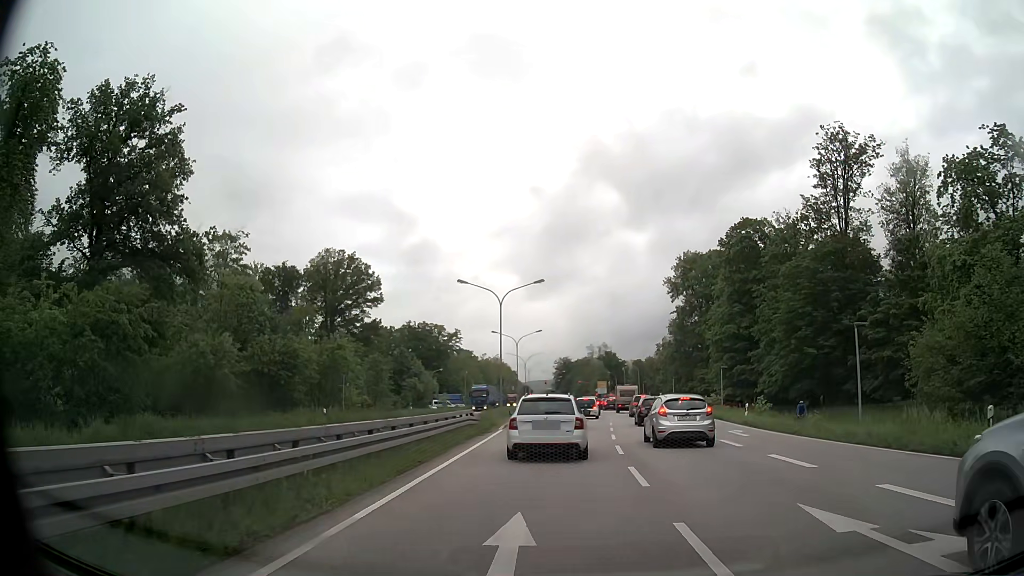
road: primary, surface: asphalt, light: Day
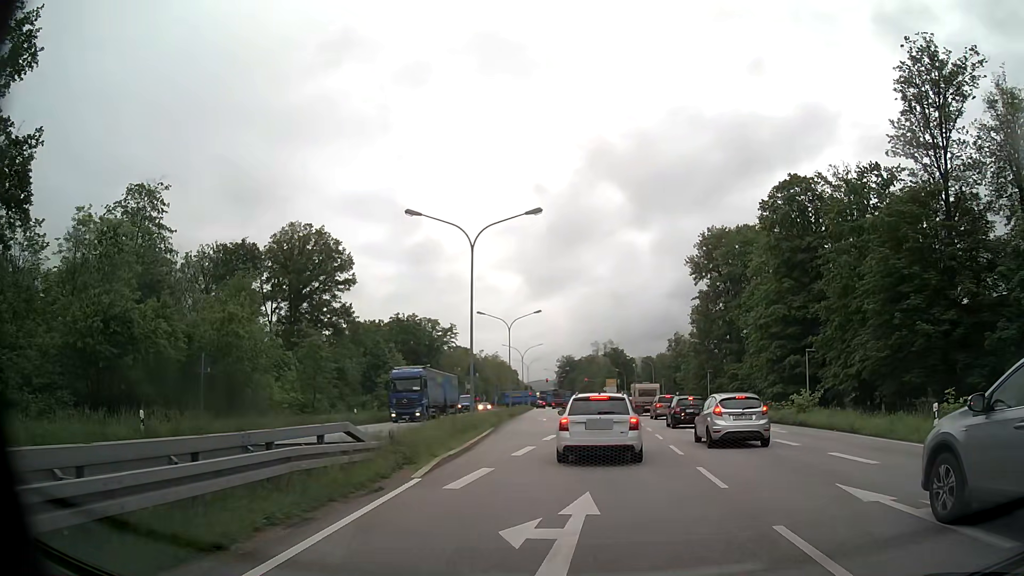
(0.0, +18.6) m; 0°
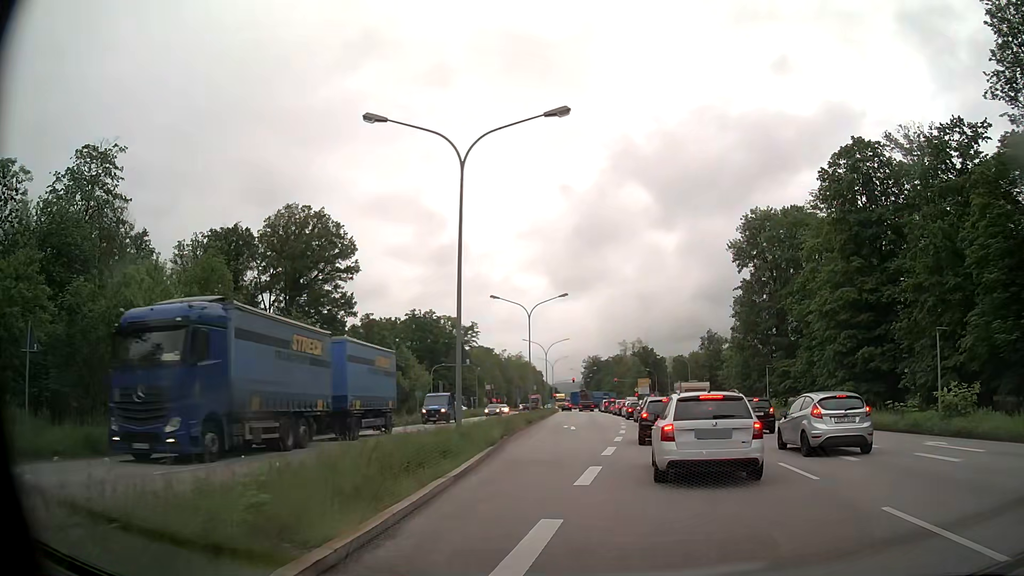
(-0.3, +11.5) m; -2°
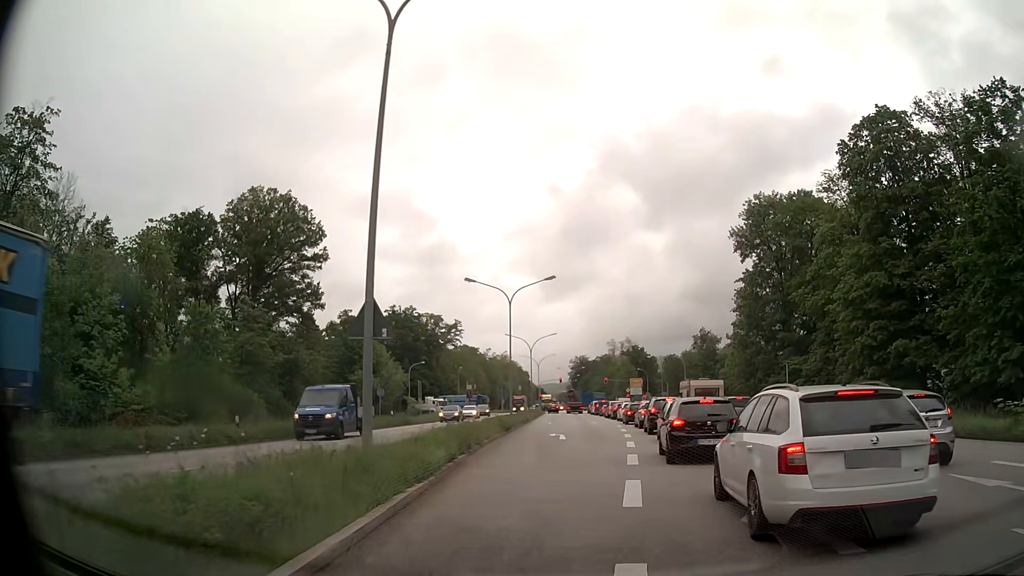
(0.0, +8.2) m; +1°
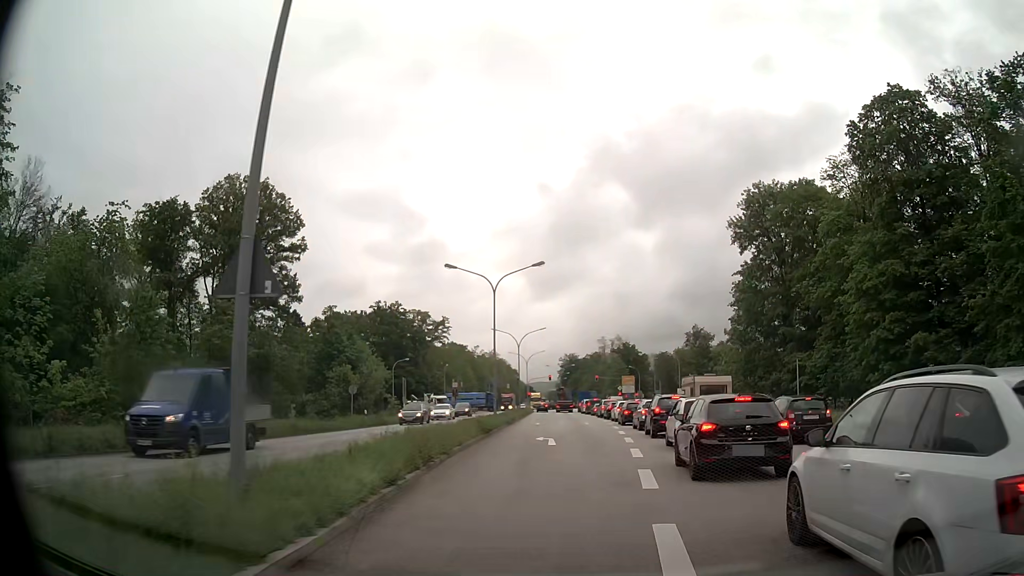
(0.0, +4.3) m; +1°
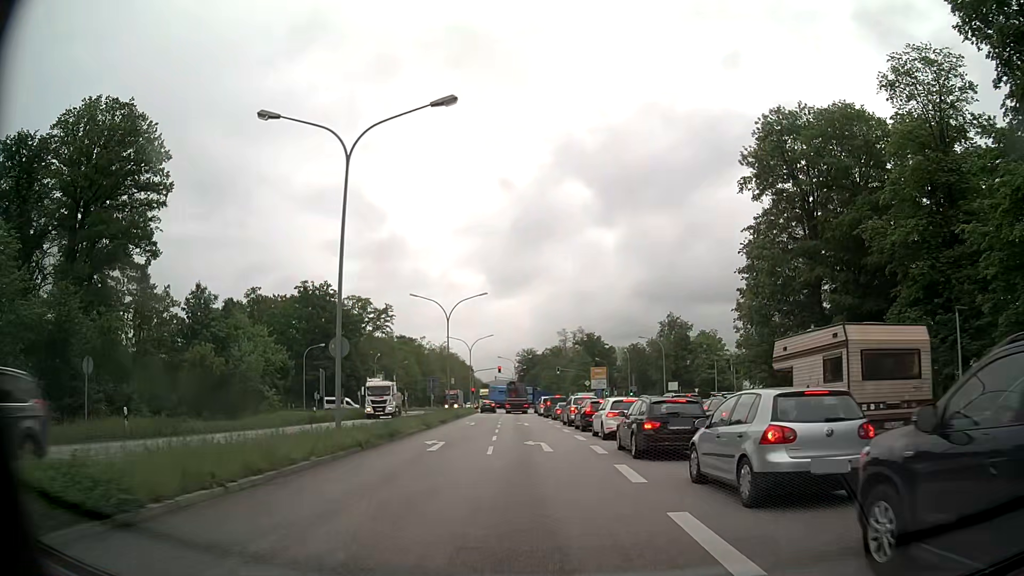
(+0.8, +23.8) m; +3°
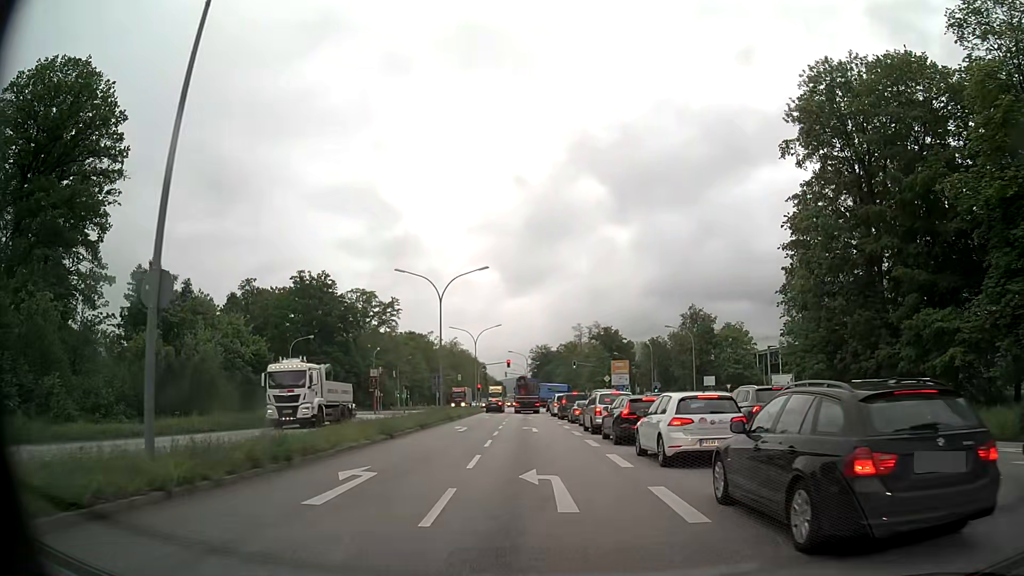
(-0.1, +9.9) m; -2°
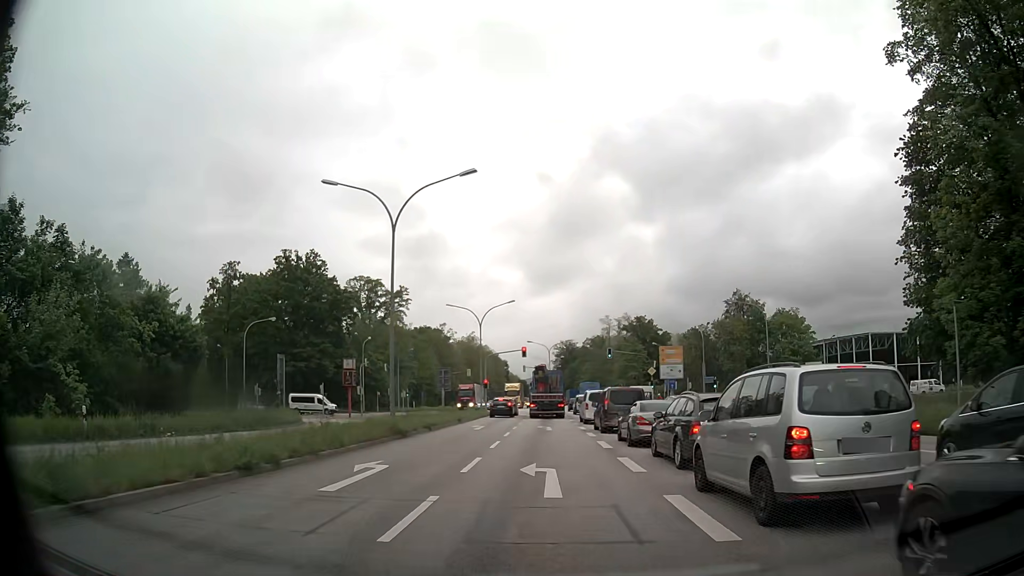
(-0.1, +18.9) m; -1°
(0, +10) (0, +20) (0, +30) (-1, +40) (-1, +50) (-1, +60) (-2, +70) (-5, +79) (-11, +87) (-21, +90) m
